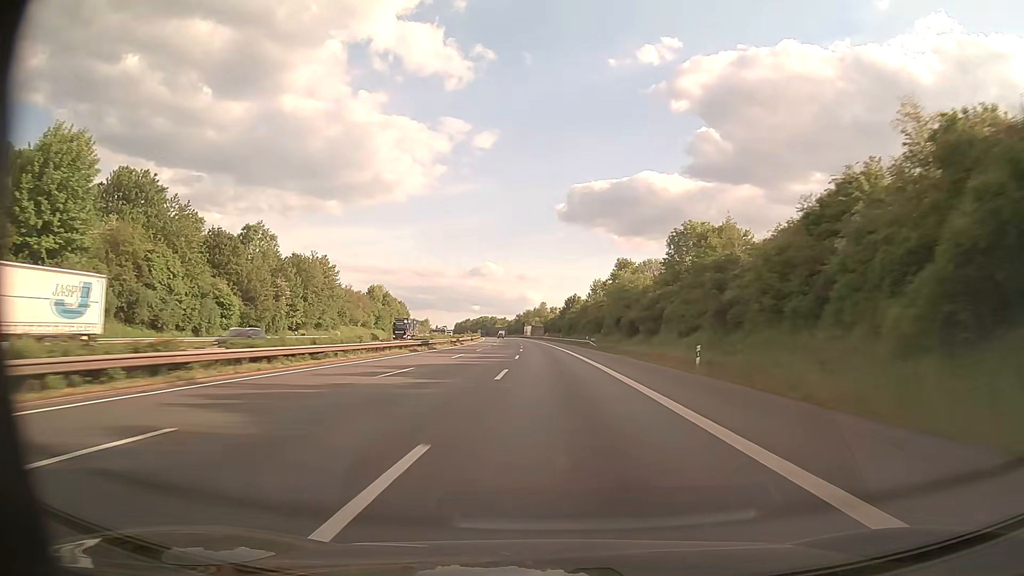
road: motorway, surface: asphalt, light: Day
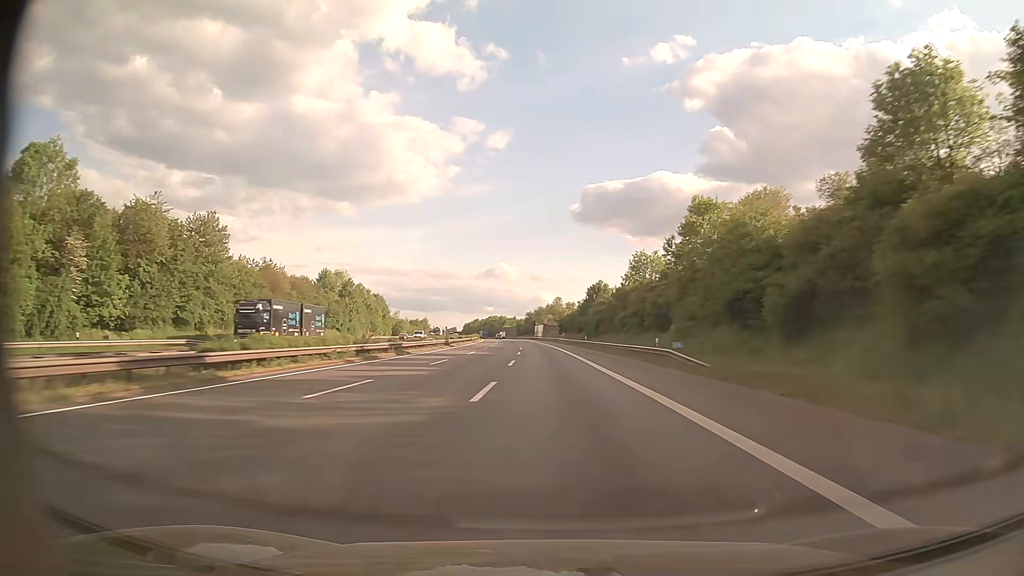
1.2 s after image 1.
(-0.4, +43.5) m; -1°
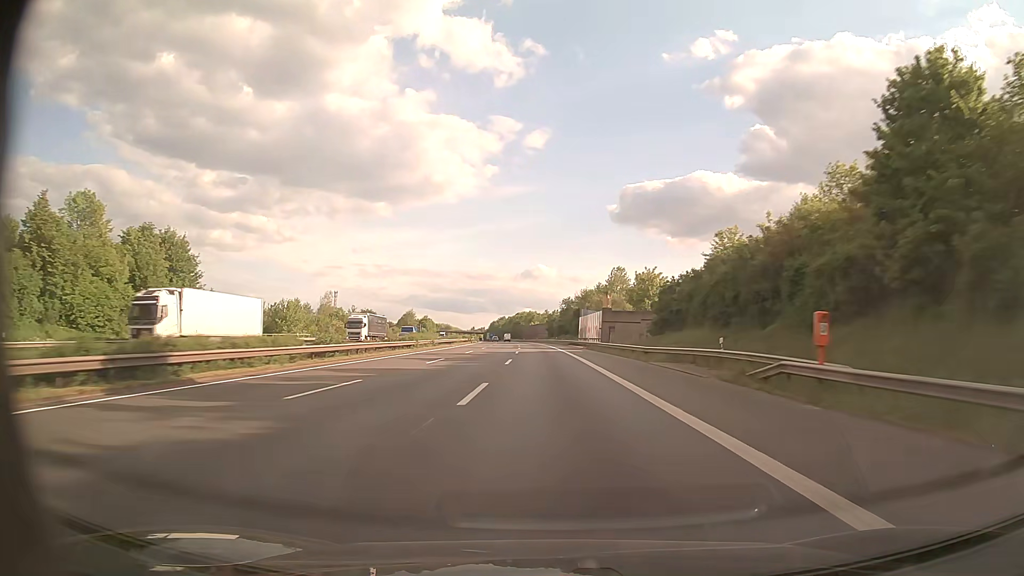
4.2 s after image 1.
(-3.0, +107.9) m; -3°
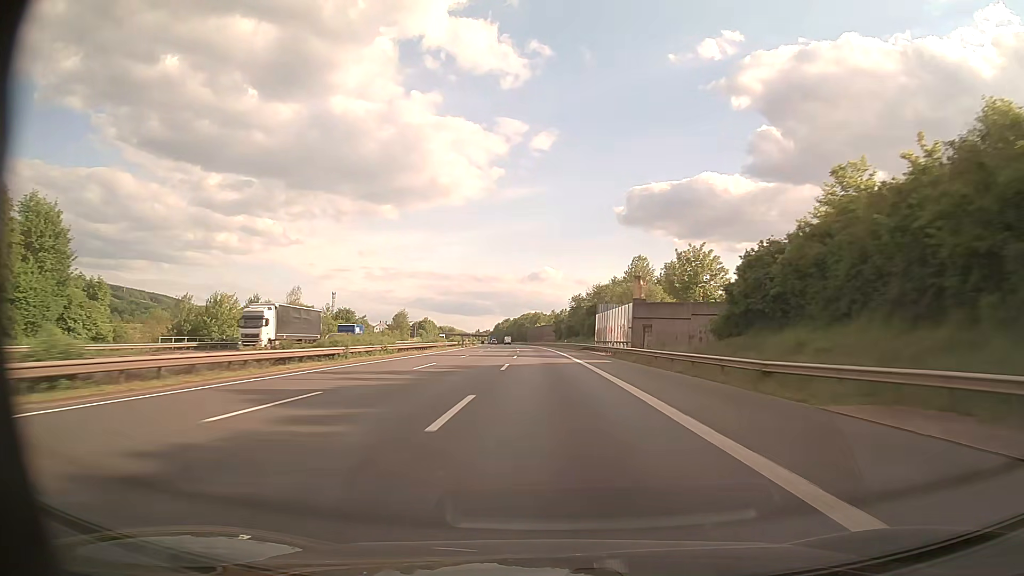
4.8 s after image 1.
(-0.1, +21.5) m; -1°
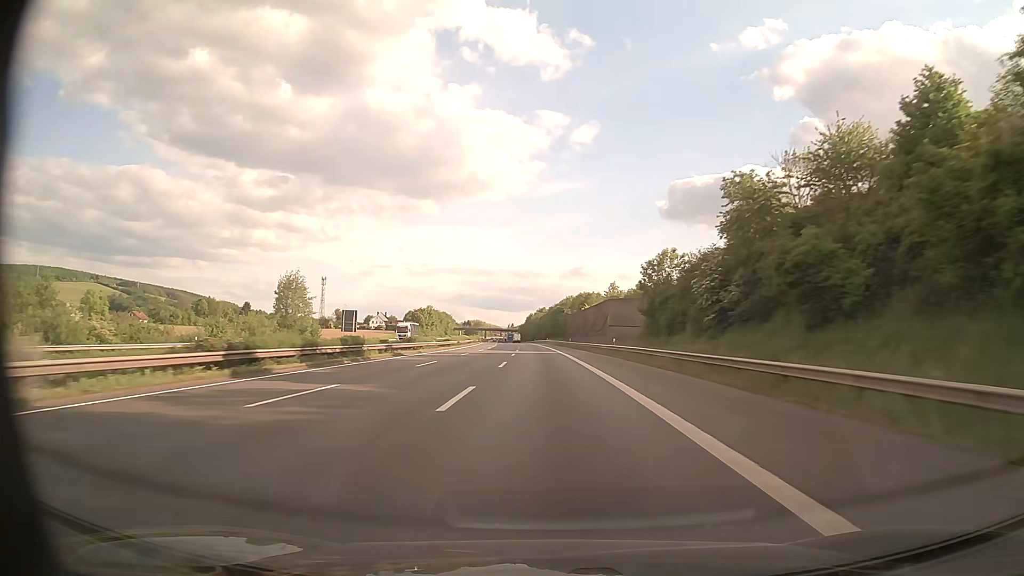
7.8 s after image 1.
(-2.9, +107.0) m; -3°
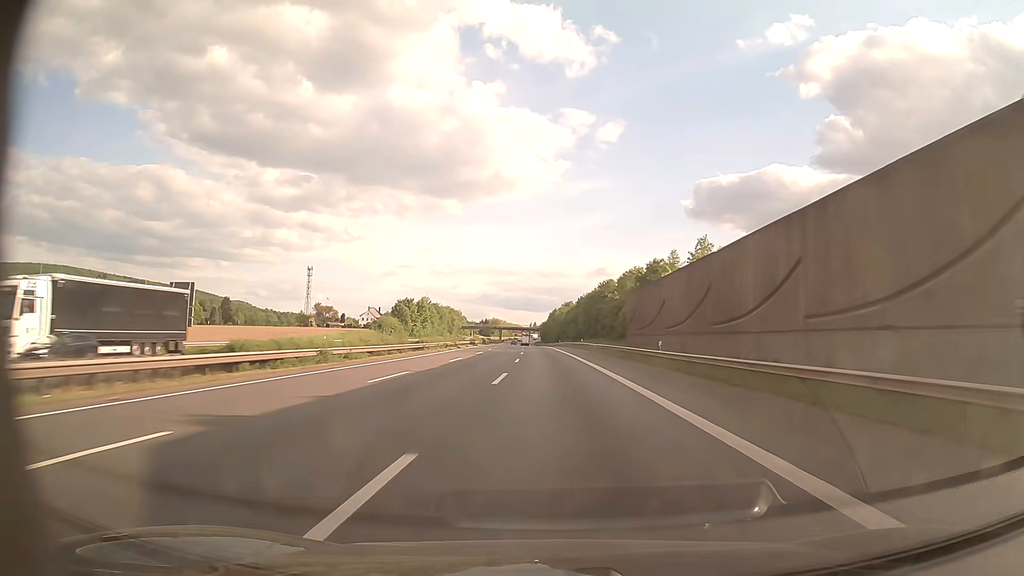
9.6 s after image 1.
(-1.3, +64.2) m; -2°
